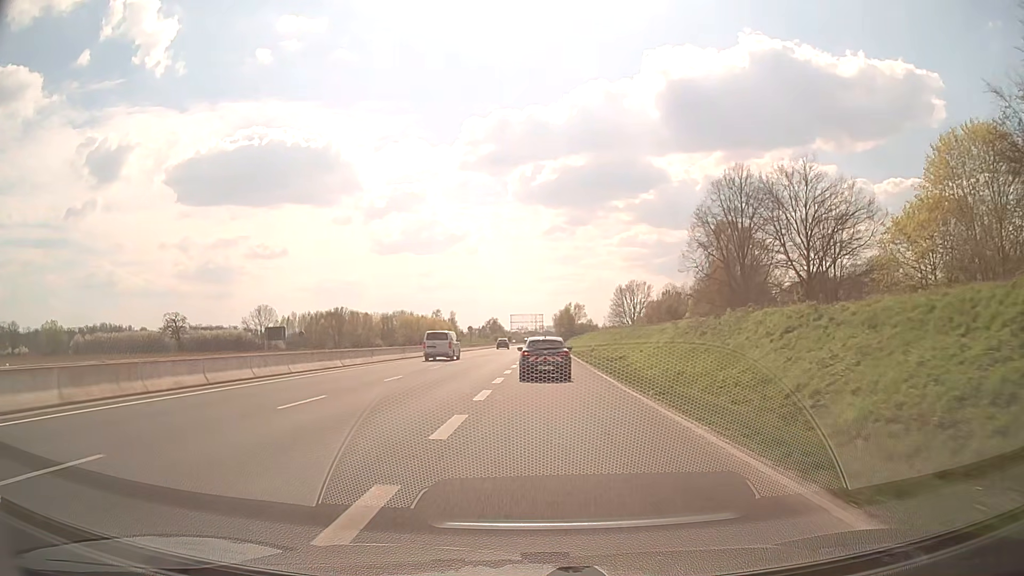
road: trunk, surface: asphalt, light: Day
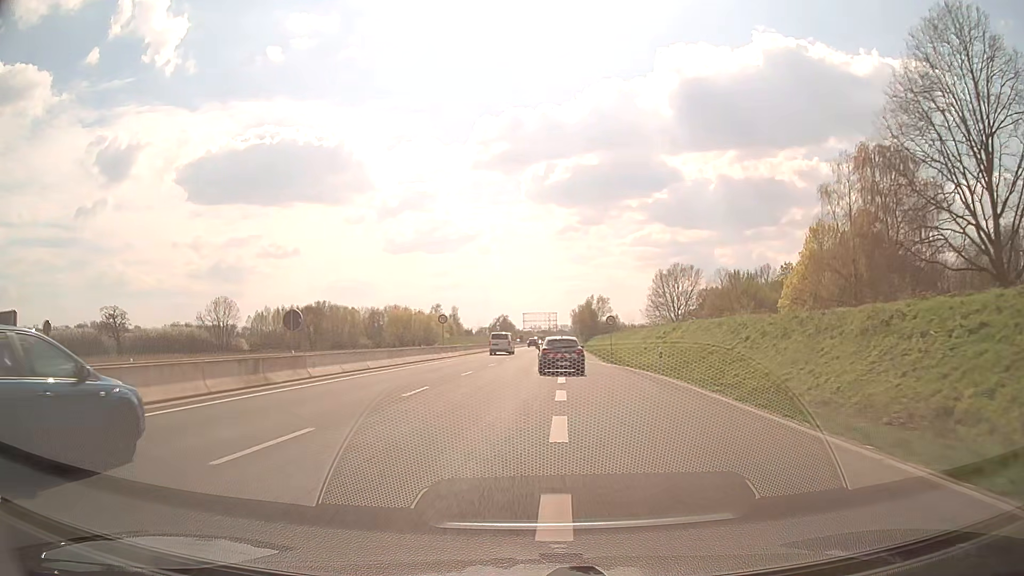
(-0.5, +42.4) m; -1°
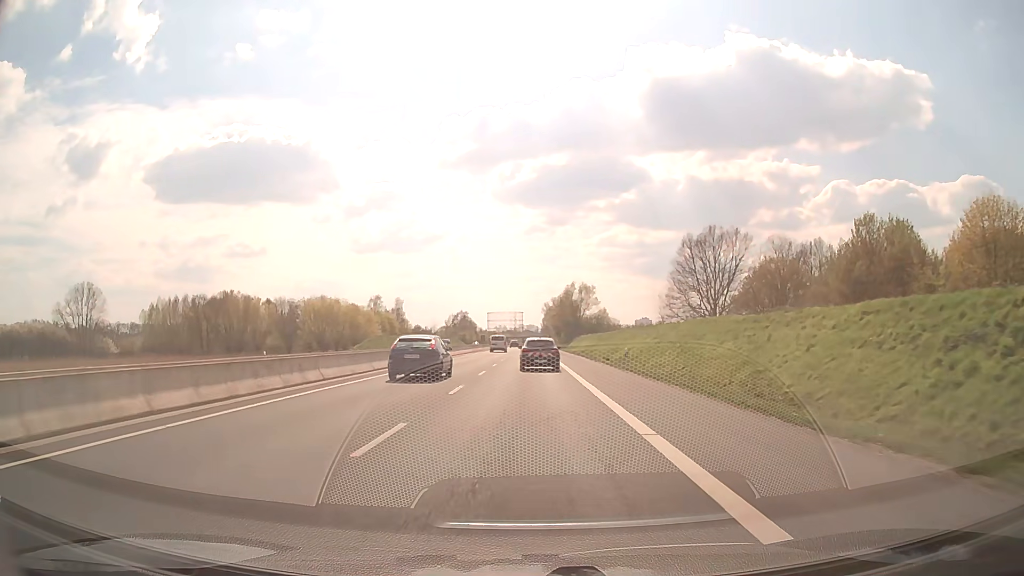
(+1.2, +53.6) m; +3°
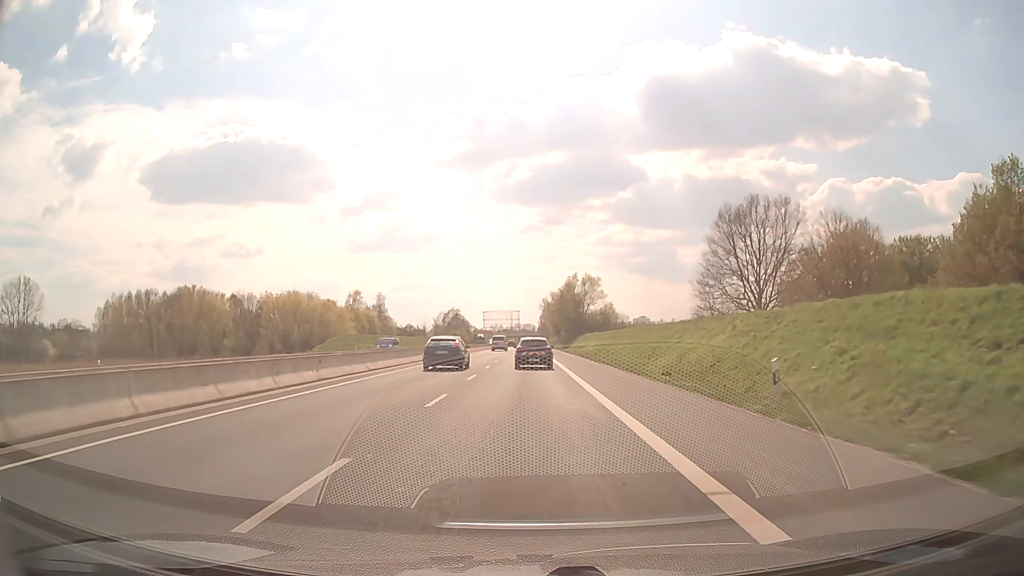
(+0.1, +21.6) m; 0°
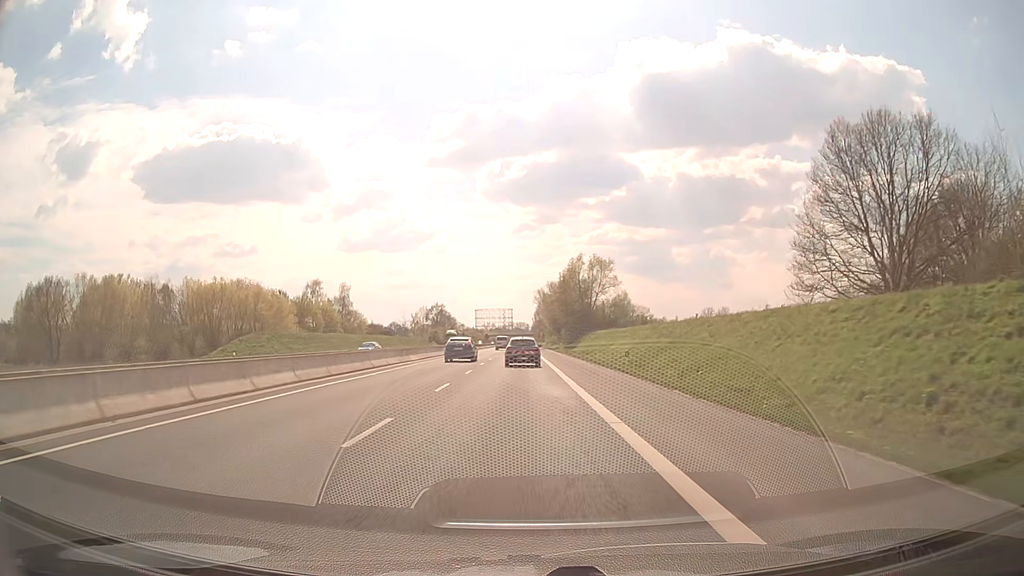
(+0.1, +32.5) m; +1°
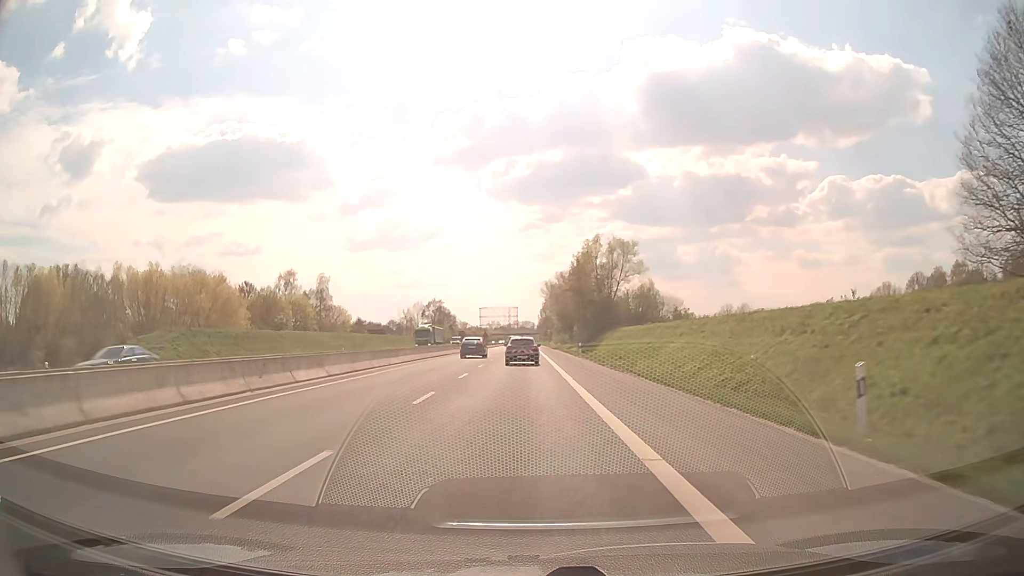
(-0.1, +21.8) m; 0°
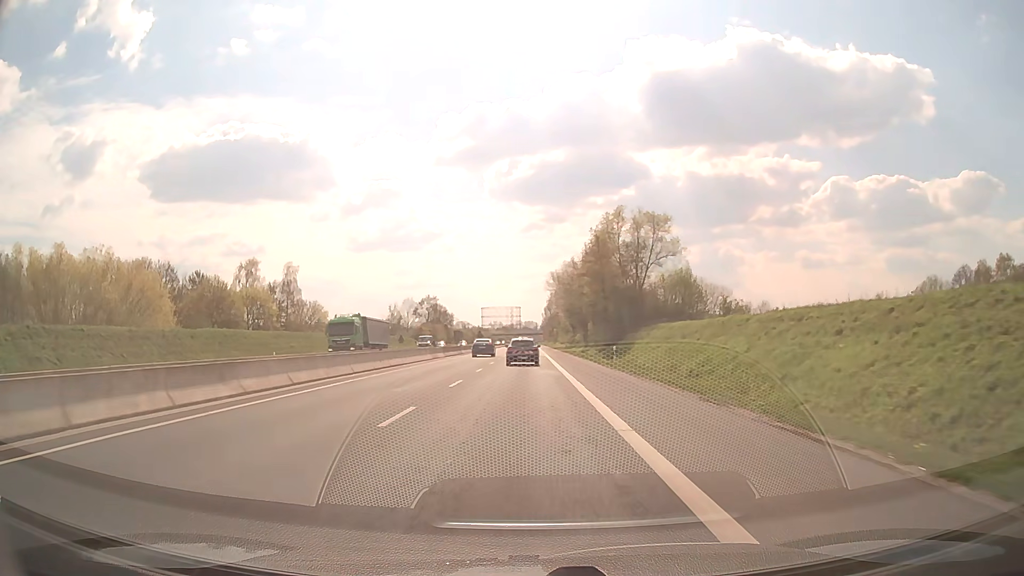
(-0.1, +21.8) m; 0°
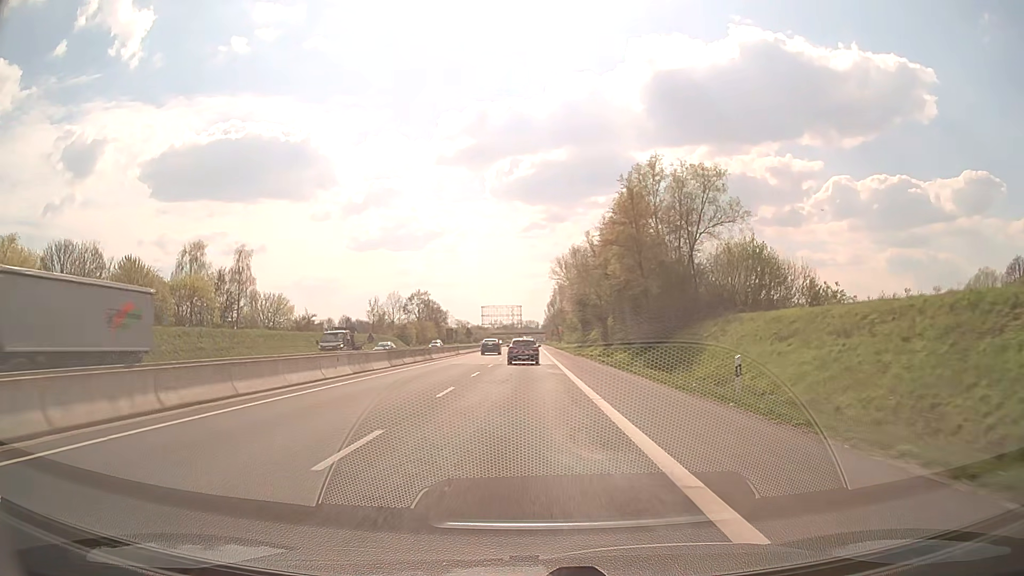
(0.0, +21.8) m; 0°
(0, +10) (0, +20) (0, +30) (0, +40) (0, +50) (0, +60) (0, +70) (0, +80) (0, +90) (0, +100) m
